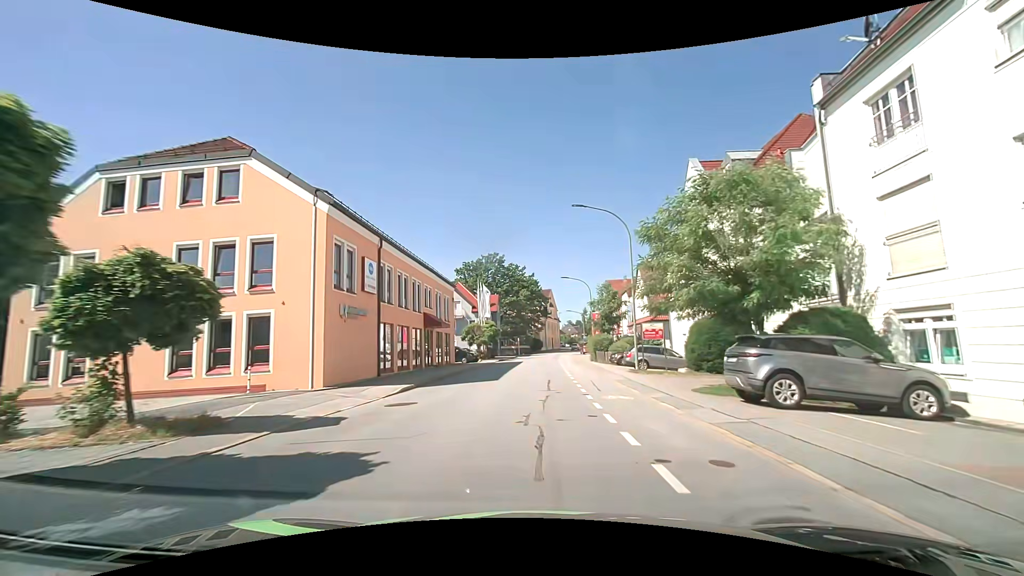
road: tertiary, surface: asphalt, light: Day
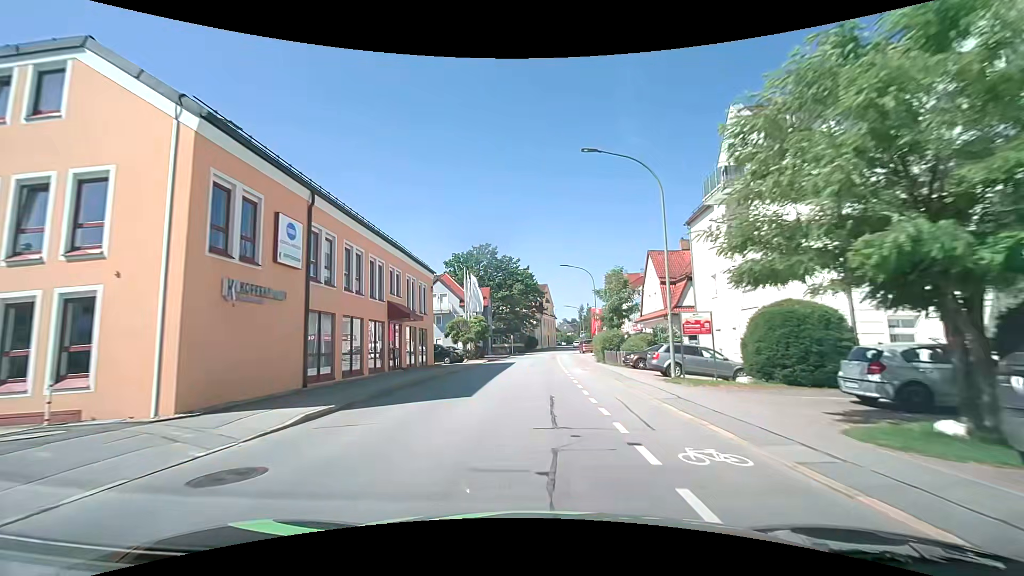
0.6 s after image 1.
(0.0, +7.3) m; +1°
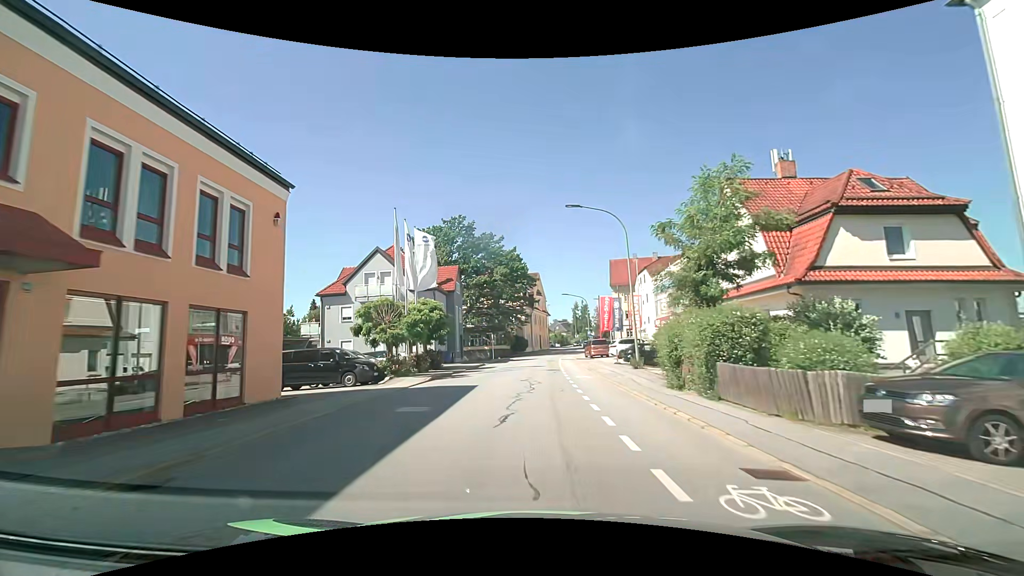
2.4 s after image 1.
(+0.2, +21.3) m; +1°
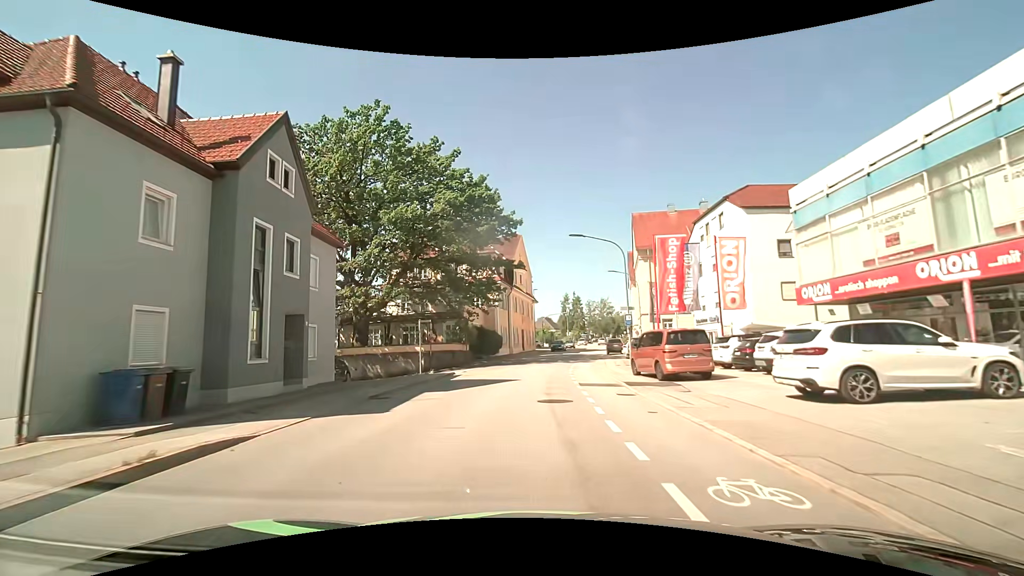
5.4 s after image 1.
(+0.4, +32.9) m; +2°
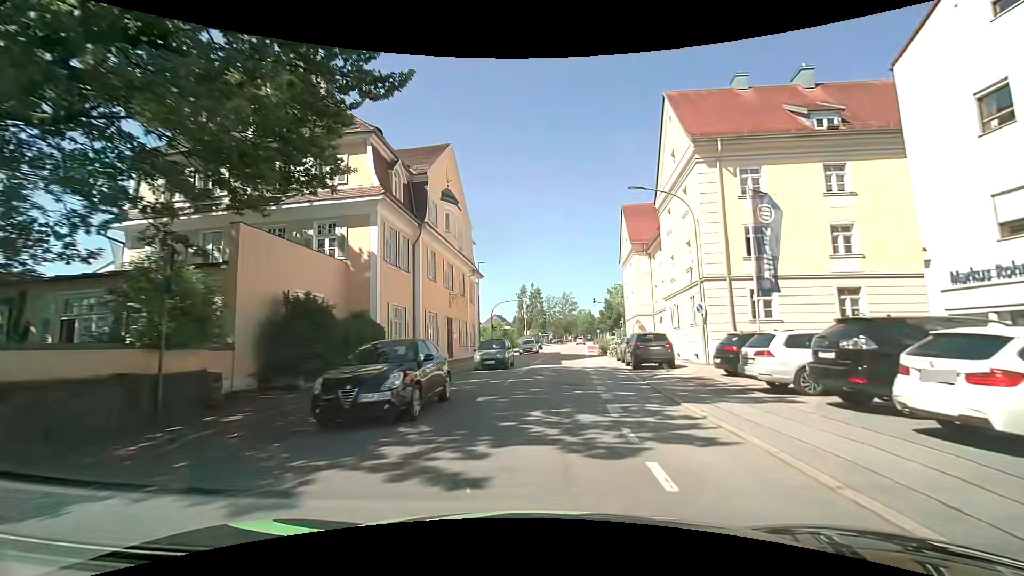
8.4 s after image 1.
(+1.0, +29.8) m; +5°
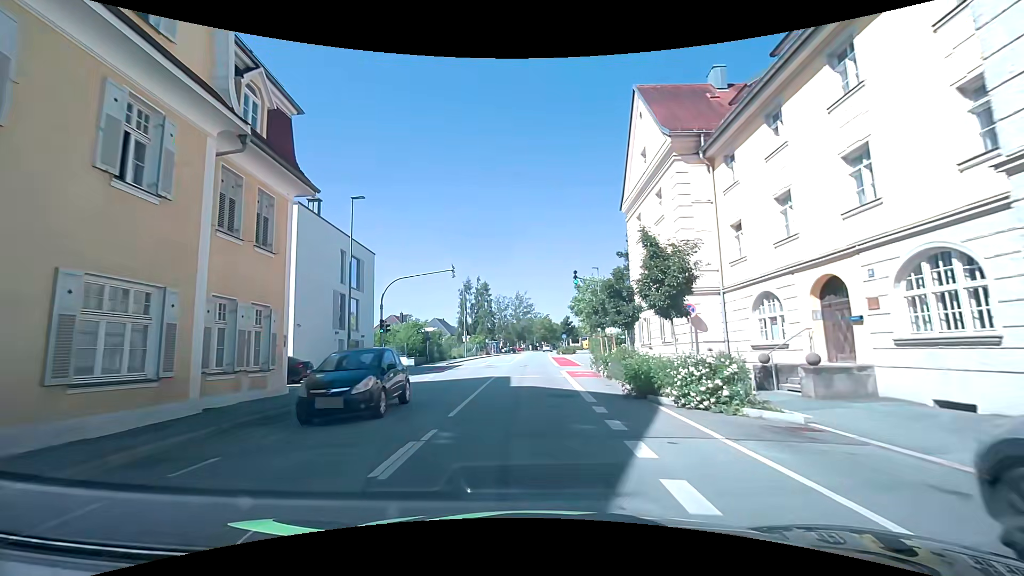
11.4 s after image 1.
(+1.7, +27.4) m; +5°
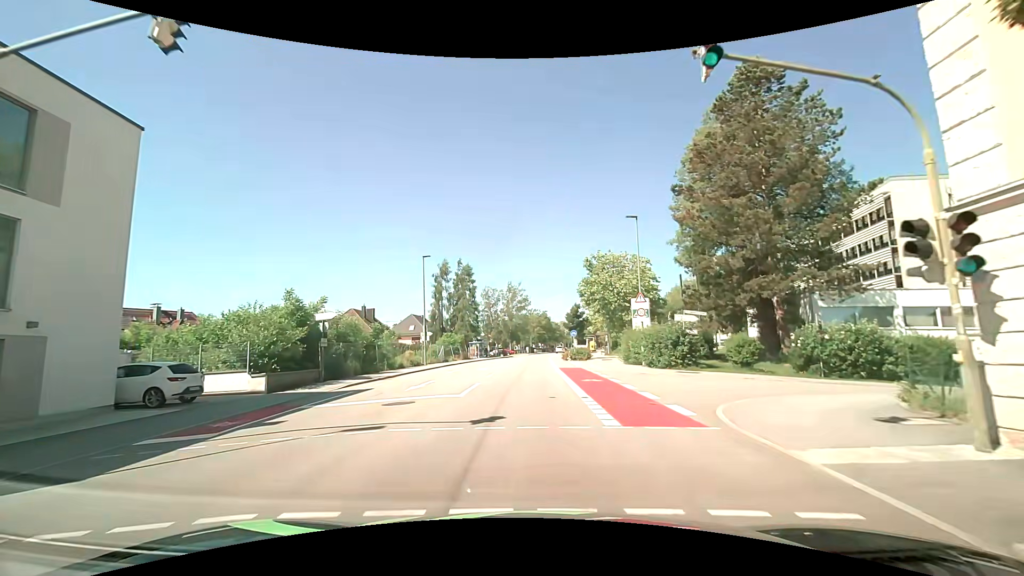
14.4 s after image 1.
(+0.4, +23.9) m; +1°
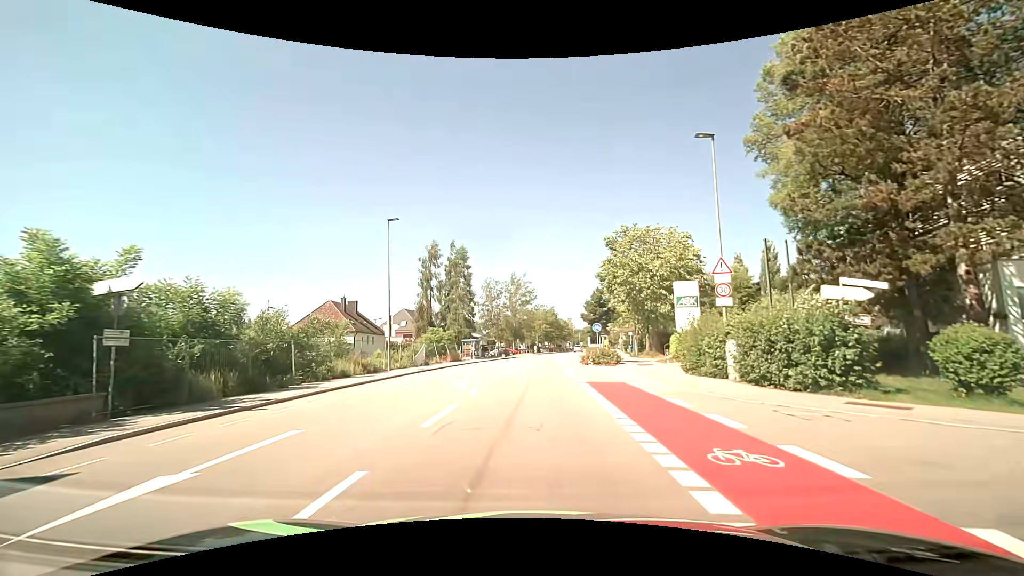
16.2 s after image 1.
(-0.1, +13.5) m; -1°
(0, +10) (0, +20) (0, +30) (+1, +40) (+1, +50) (+2, +60) (+3, +70) (+4, +80) (+6, +90) (+8, +100) m
